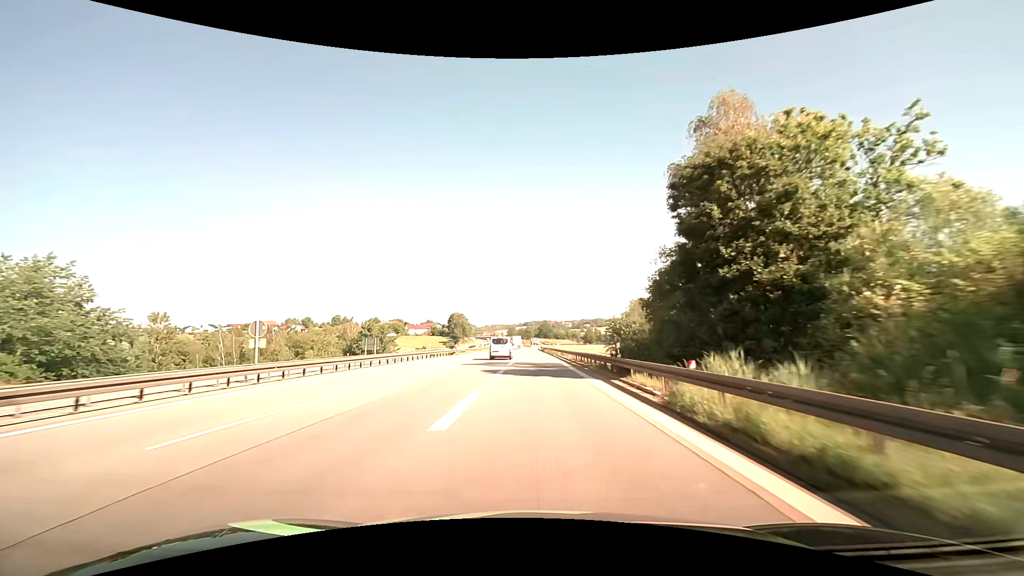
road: motorway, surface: asphalt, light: Day
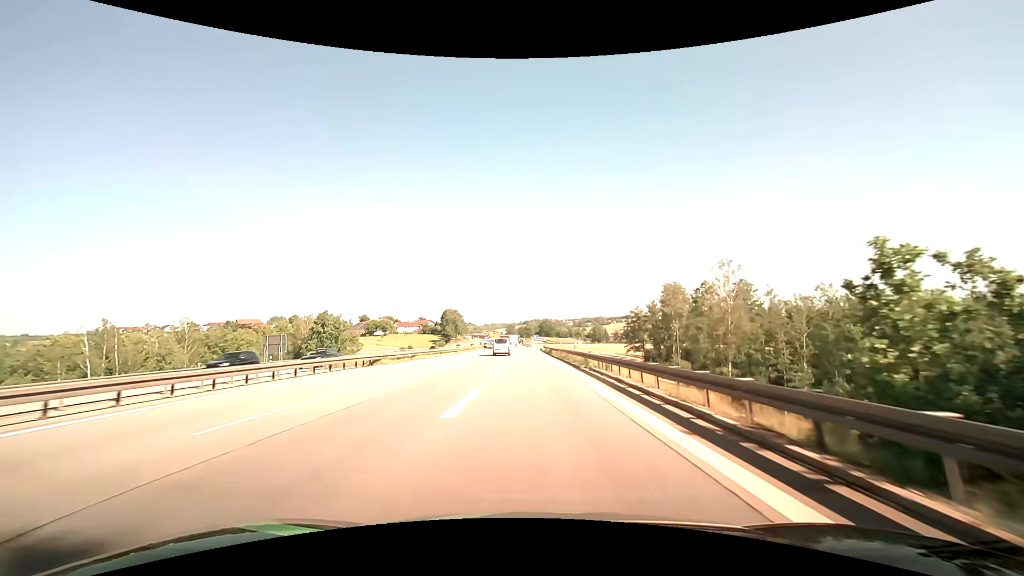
(0.0, +34.8) m; 0°
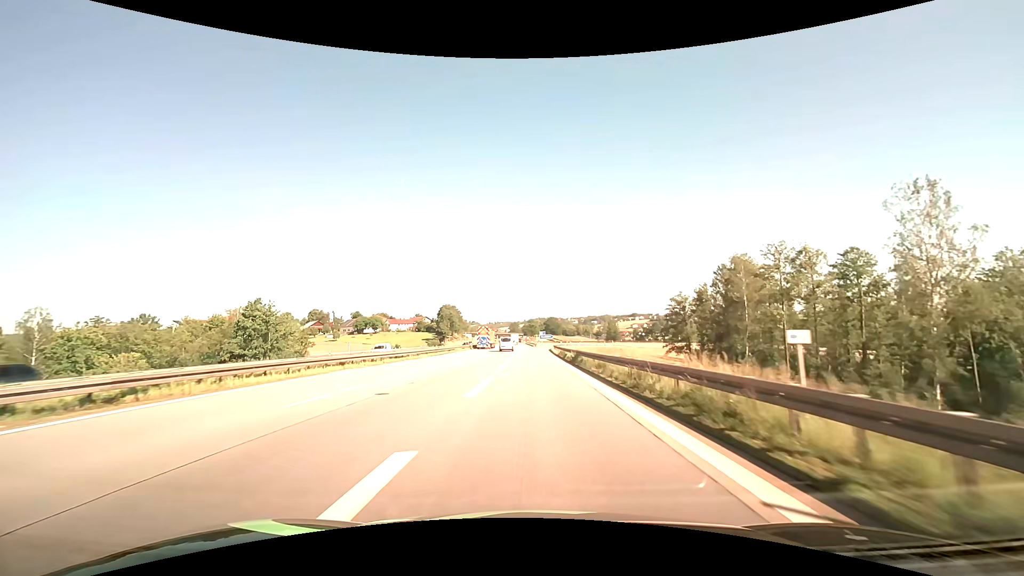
(-0.2, +32.7) m; -1°
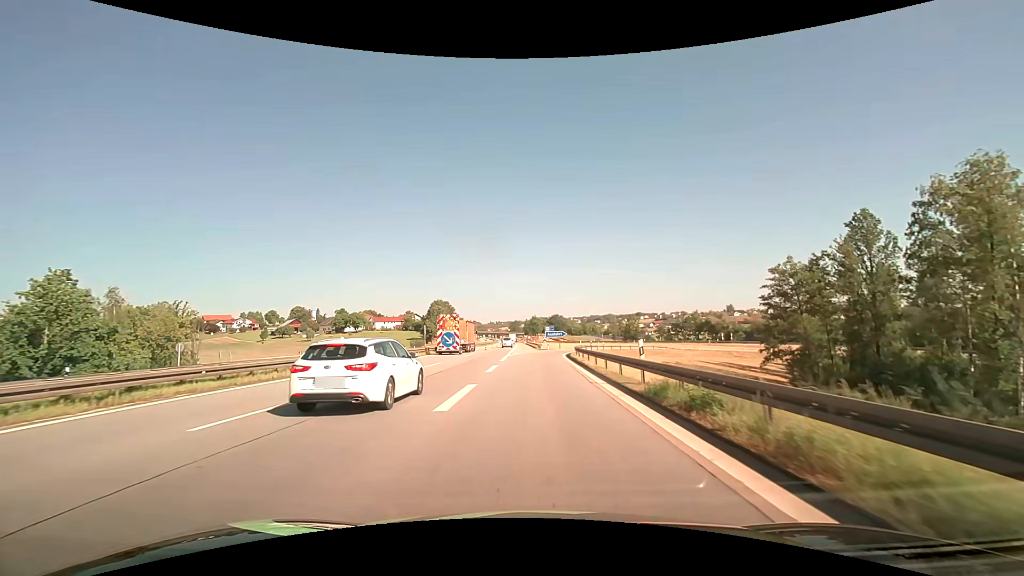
(0.0, +38.4) m; 0°
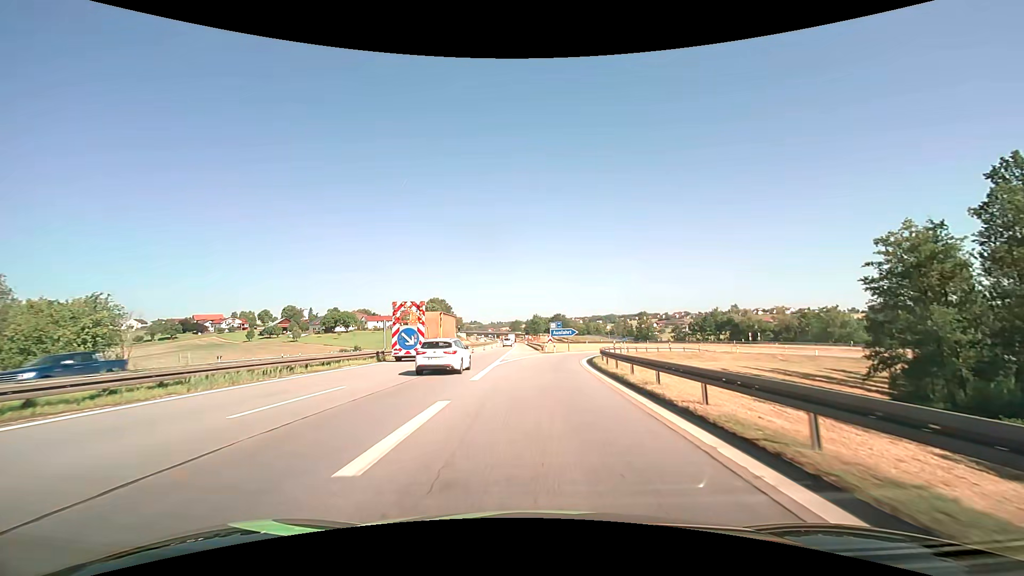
(0.0, +16.5) m; 0°
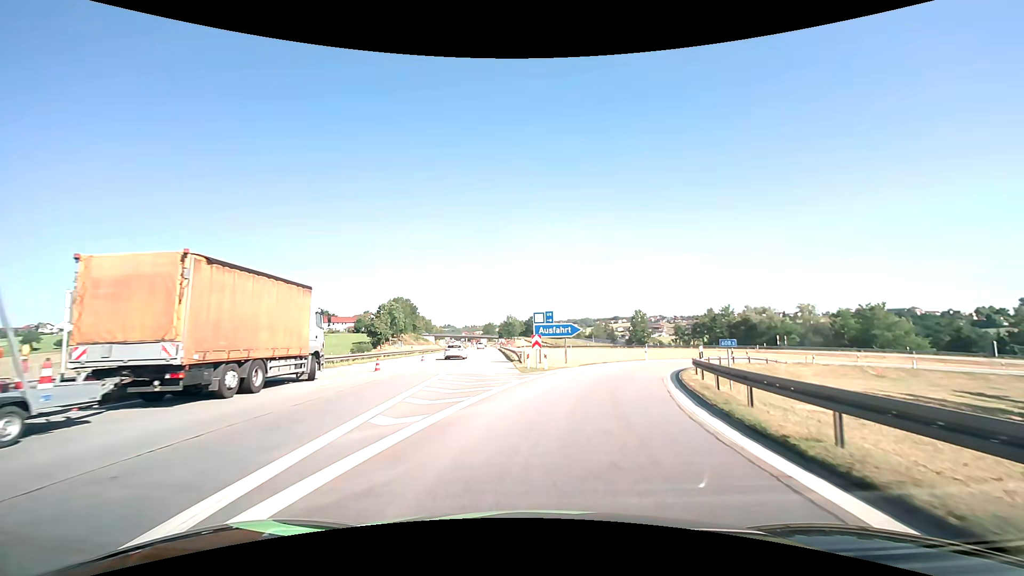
(+0.3, +27.4) m; +3°
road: motorway_link
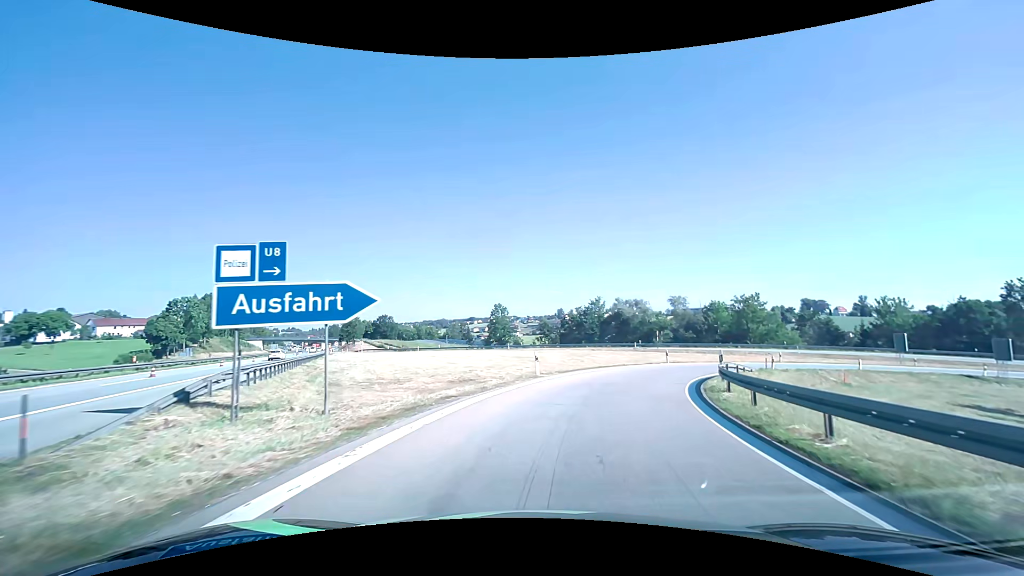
(+3.3, +24.1) m; +16°
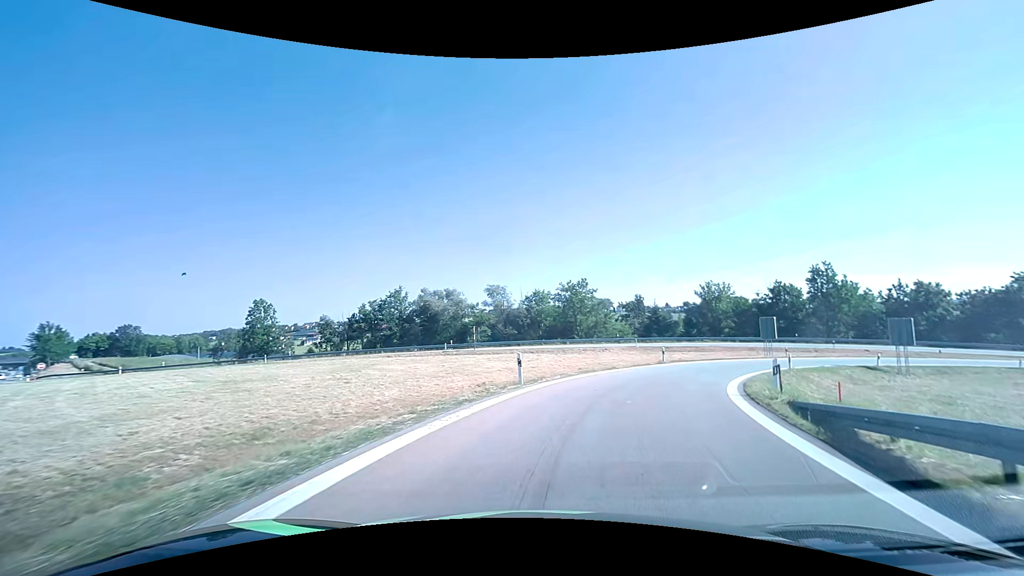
(+4.0, +23.4) m; +21°
(+1, +10) (+4, +19) (+9, +28) (+15, +36) (+22, +43) (+31, +48) (+40, +51) (+50, +53) (+60, +52) (+70, +50) m
